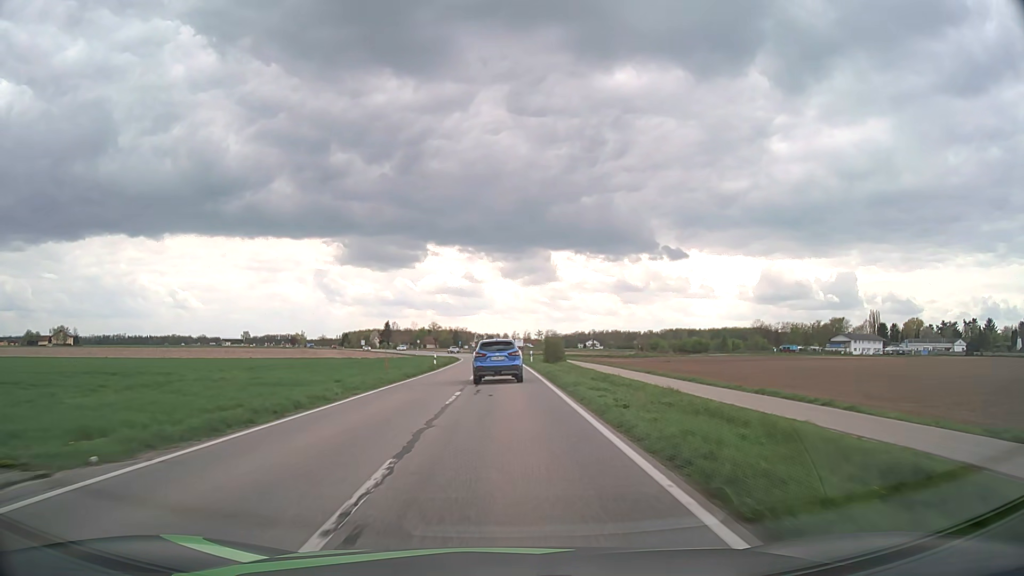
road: tertiary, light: Day
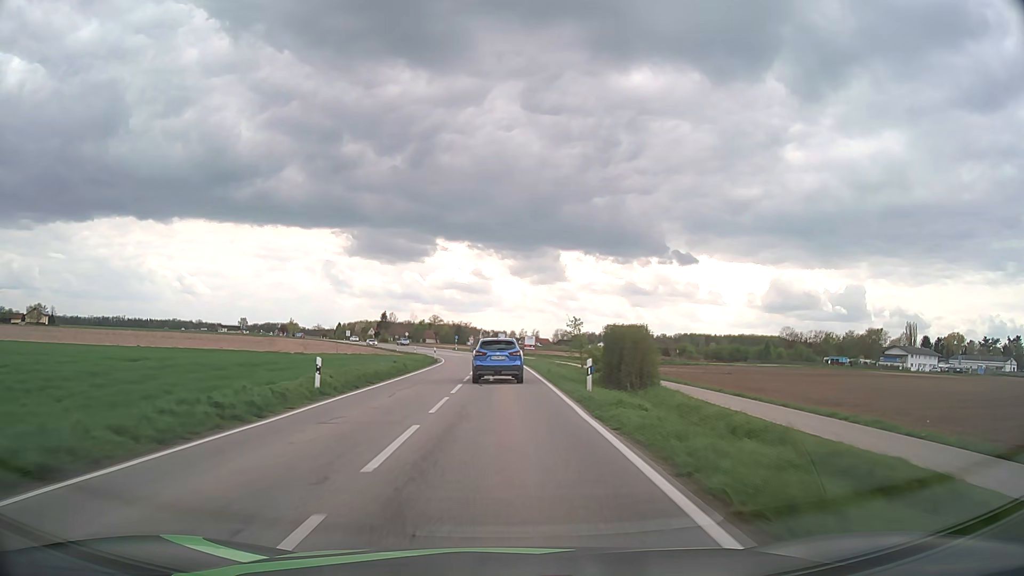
(-0.1, +33.9) m; -1°
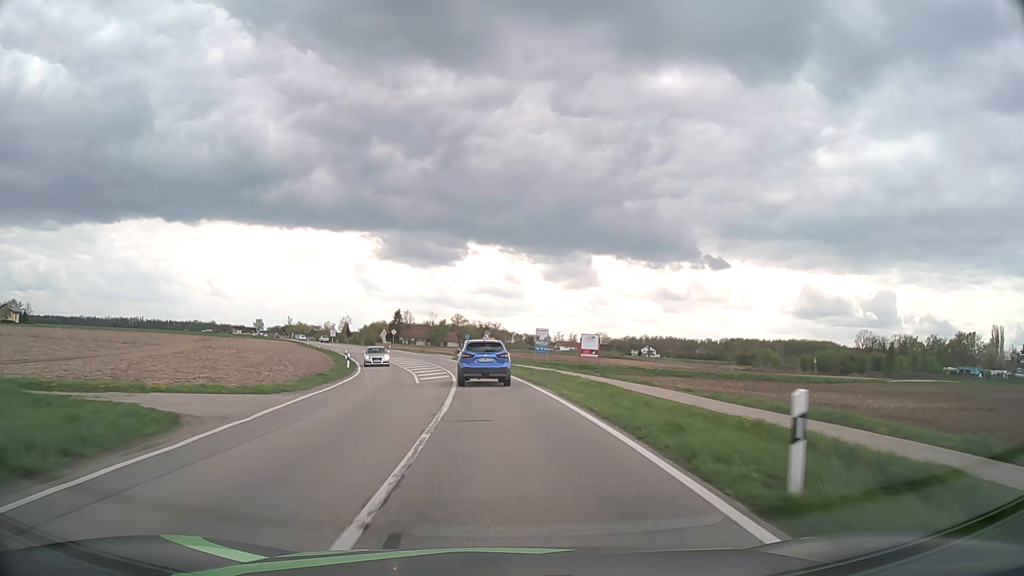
(-1.0, +54.8) m; -3°
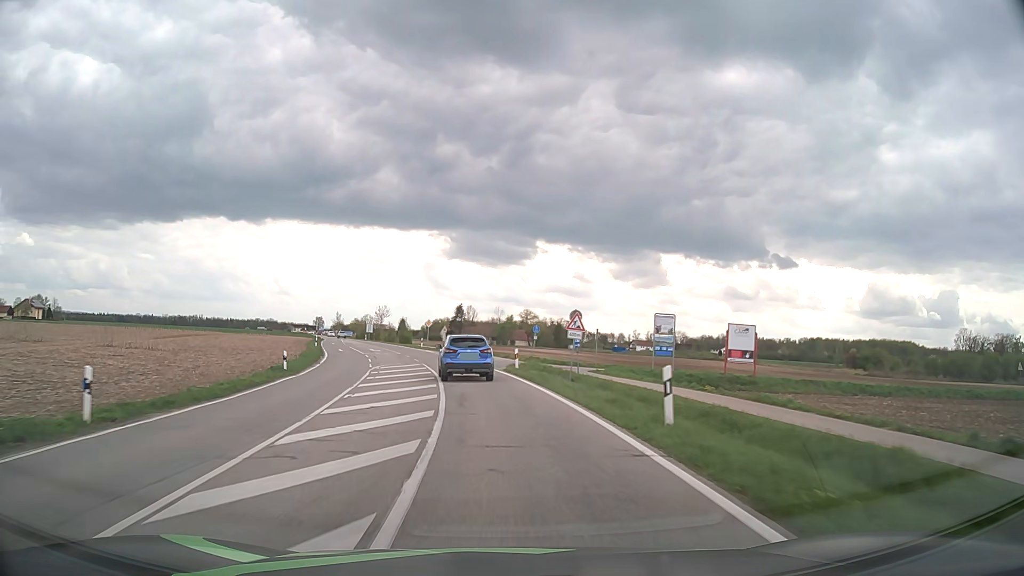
(-1.6, +32.1) m; -6°
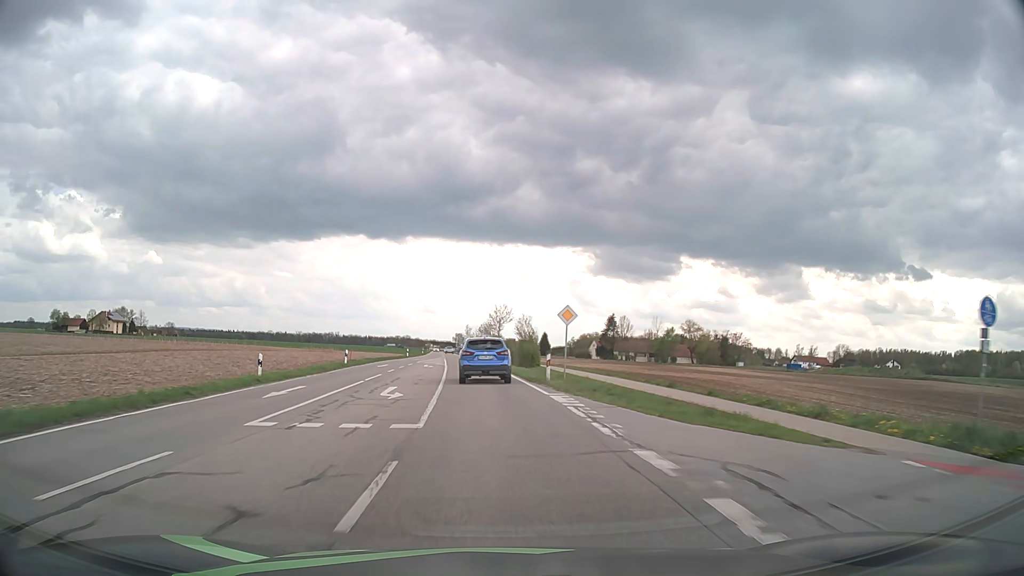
(-4.2, +42.5) m; -12°
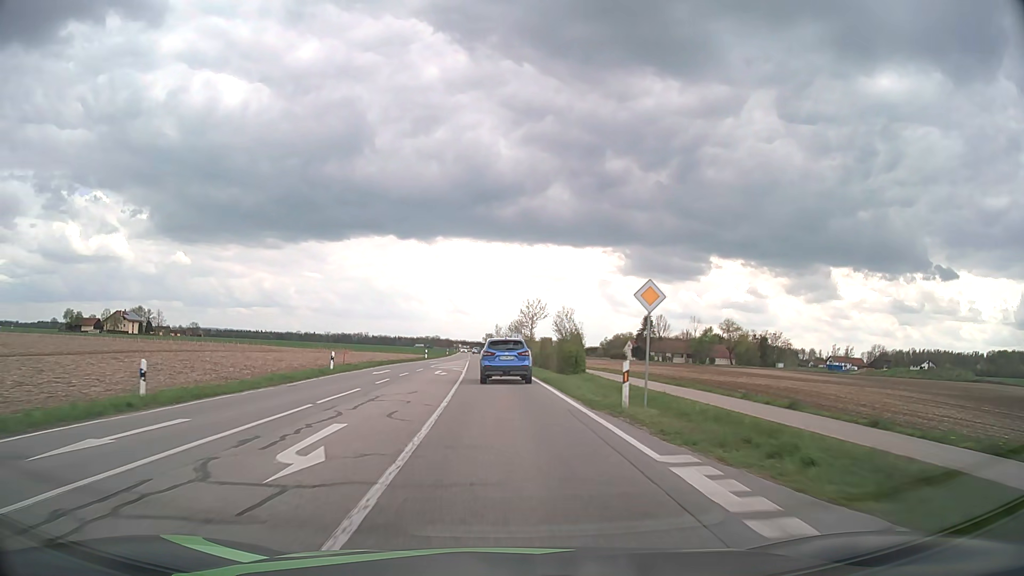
(-0.3, +10.5) m; -3°
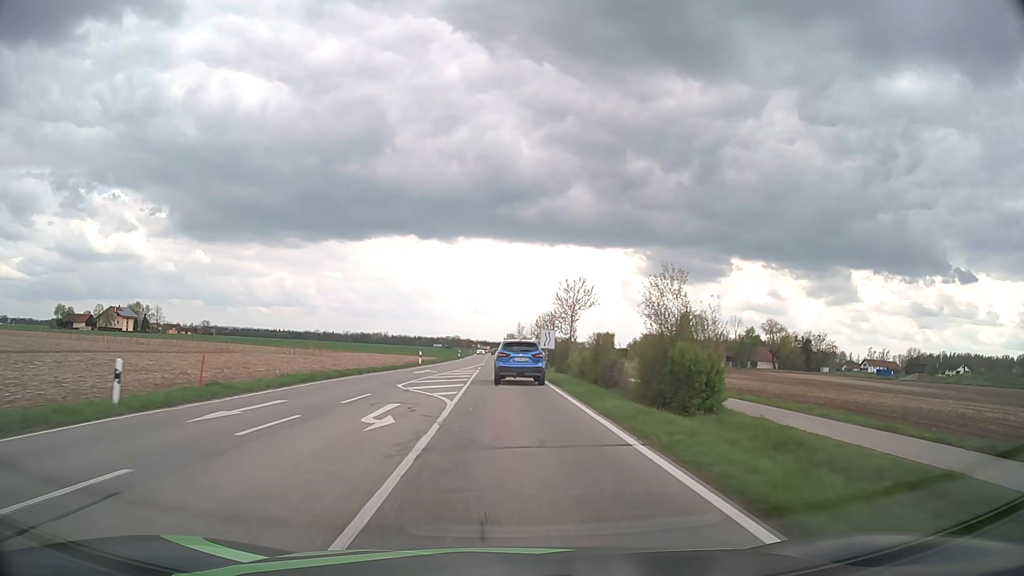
(-0.5, +20.8) m; -2°
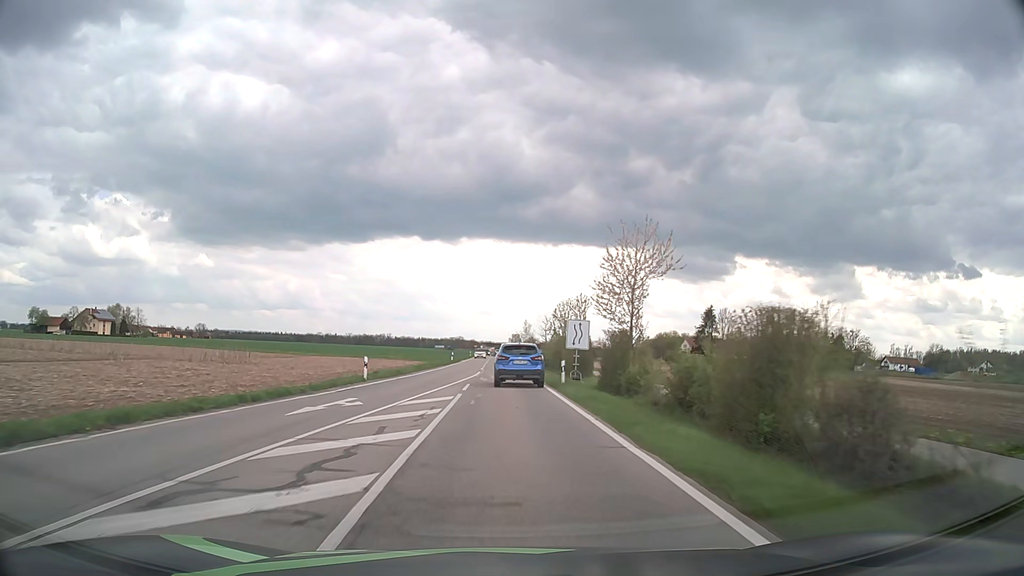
(-0.1, +20.6) m; 0°
(0, +10) (0, +20) (0, +30) (0, +40) (0, +50) (0, +60) (0, +70) (-1, +80) (-1, +90) (-1, +100) m
